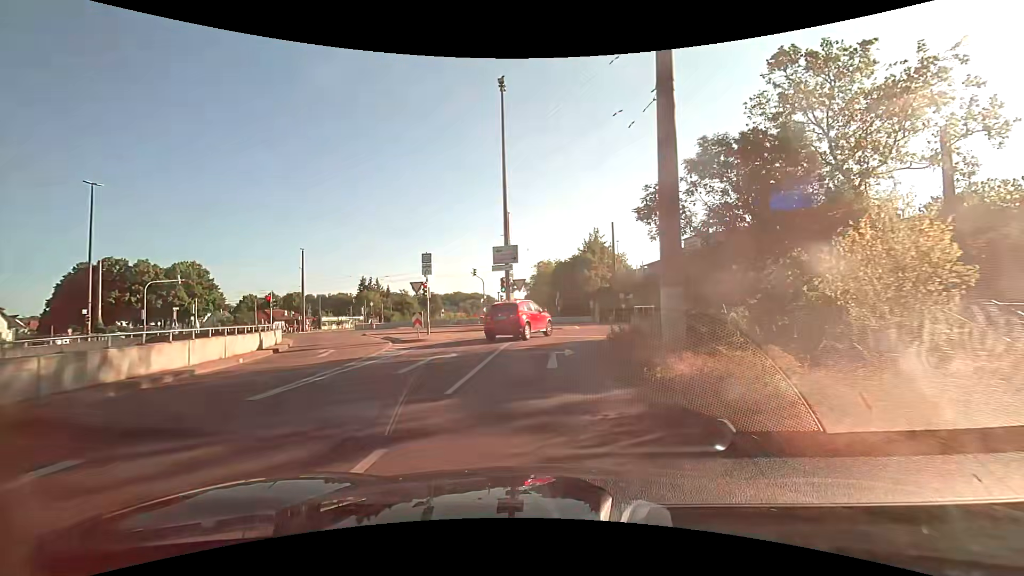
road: trunk_link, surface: asphalt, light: Day
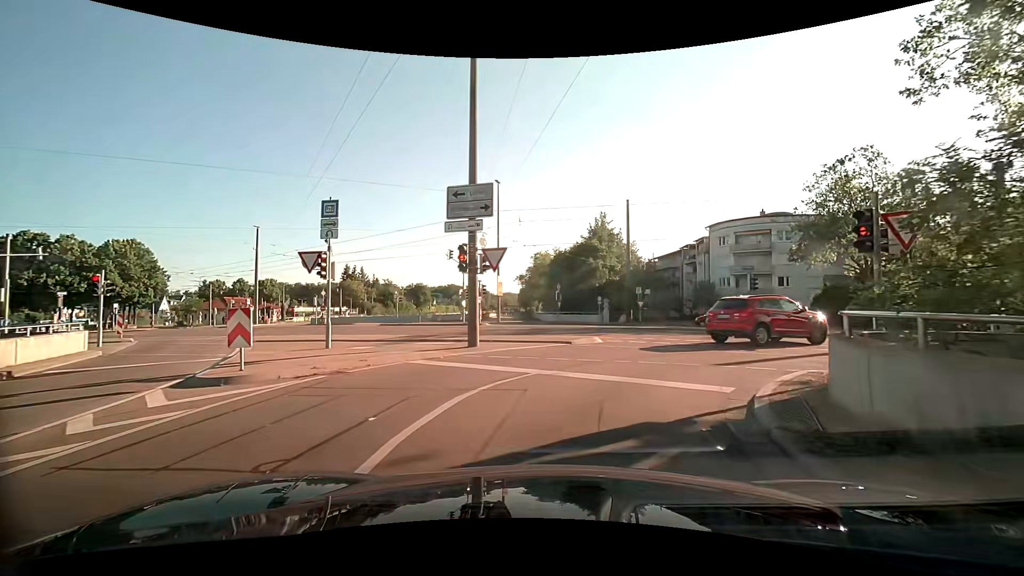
(-0.1, +12.8) m; 0°
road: tertiary_link
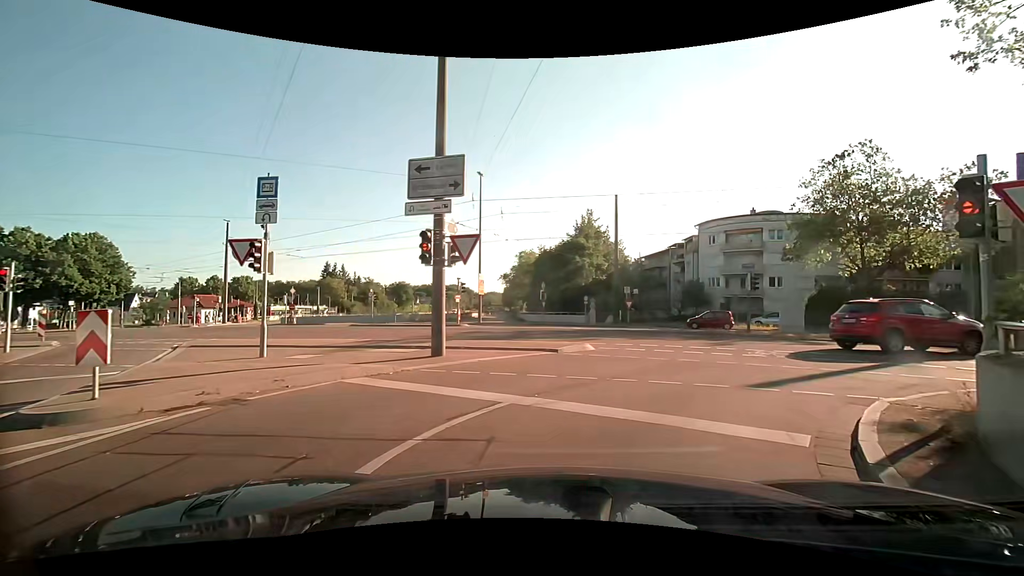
(0.0, +2.6) m; 0°
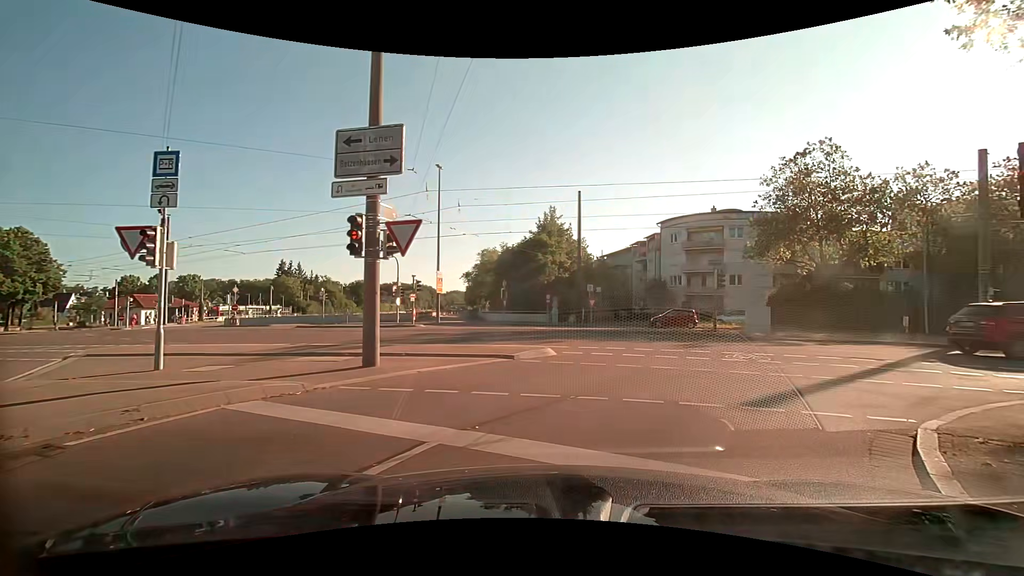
(+0.1, +1.7) m; +7°
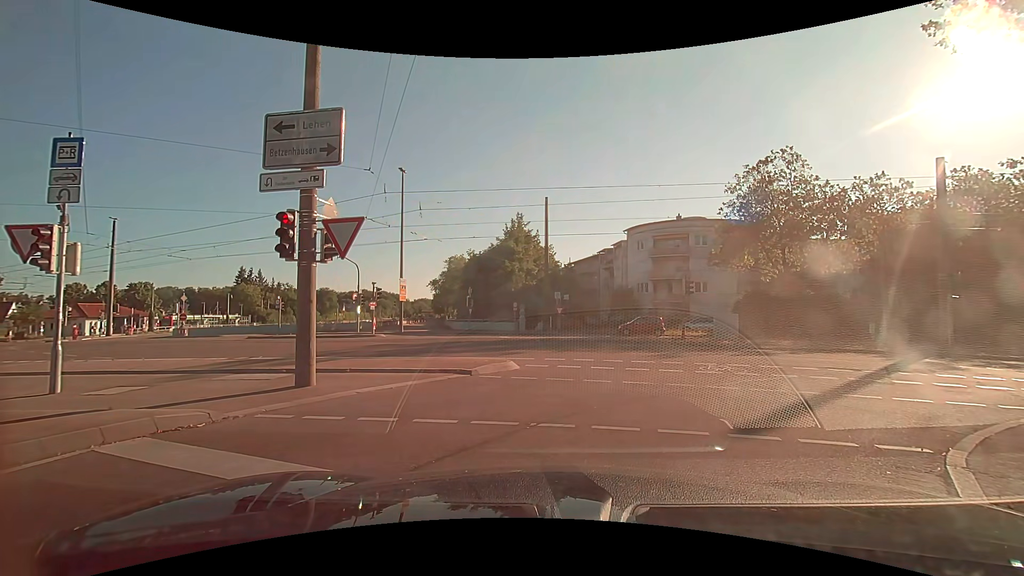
(0.0, +1.1) m; +2°
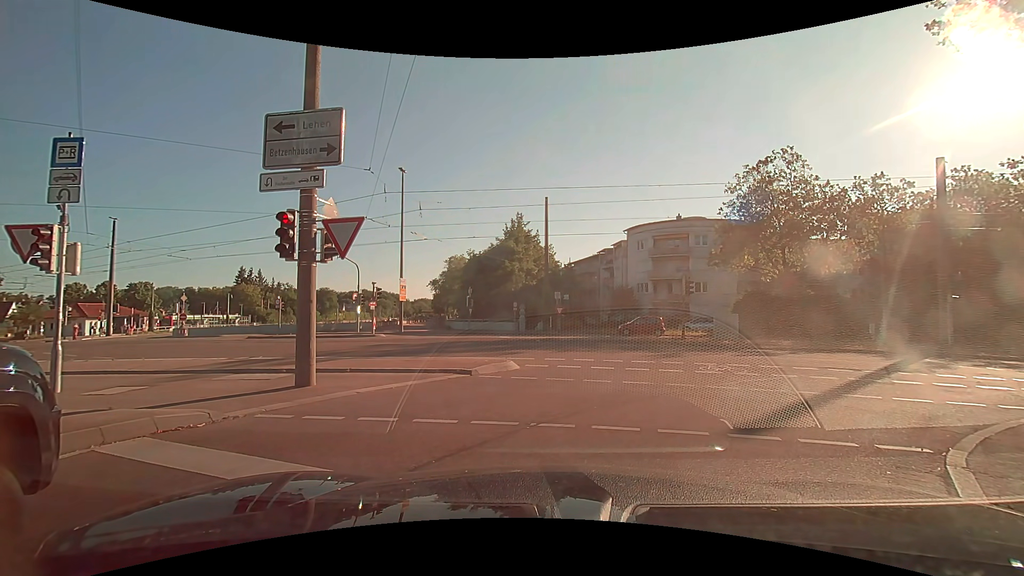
(0.0, 0.0) m; 0°
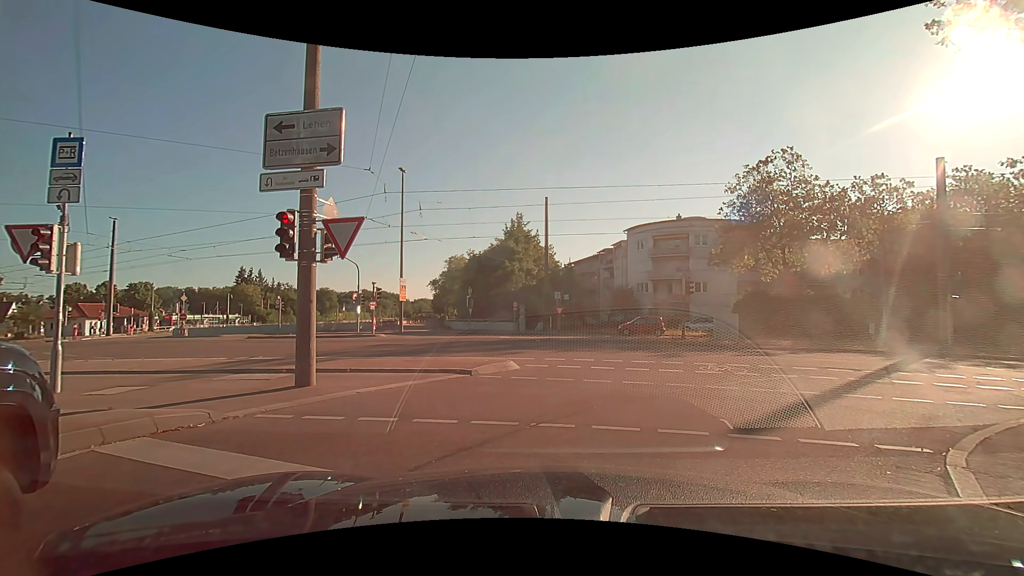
(0.0, 0.0) m; 0°
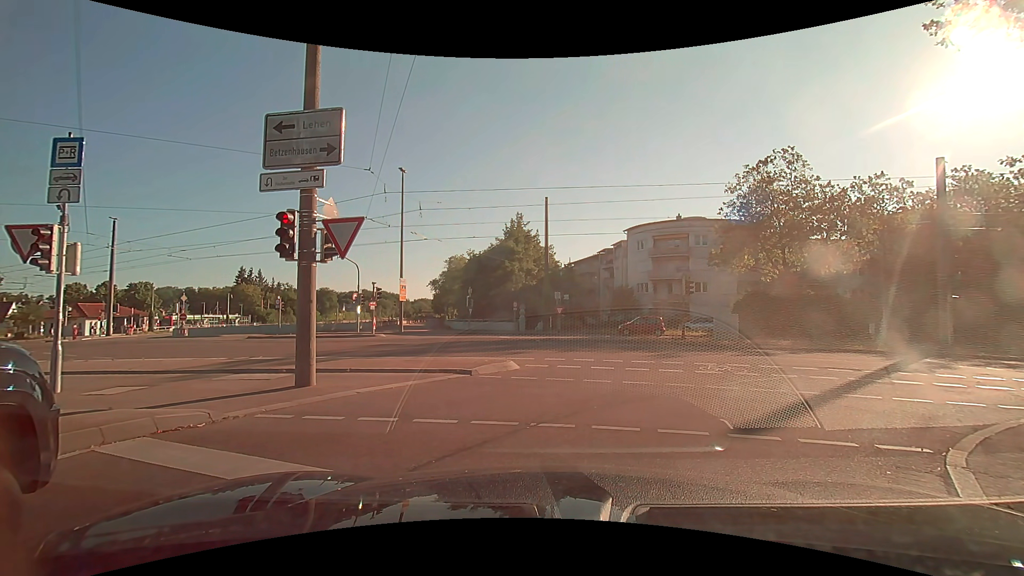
(0.0, 0.0) m; 0°
